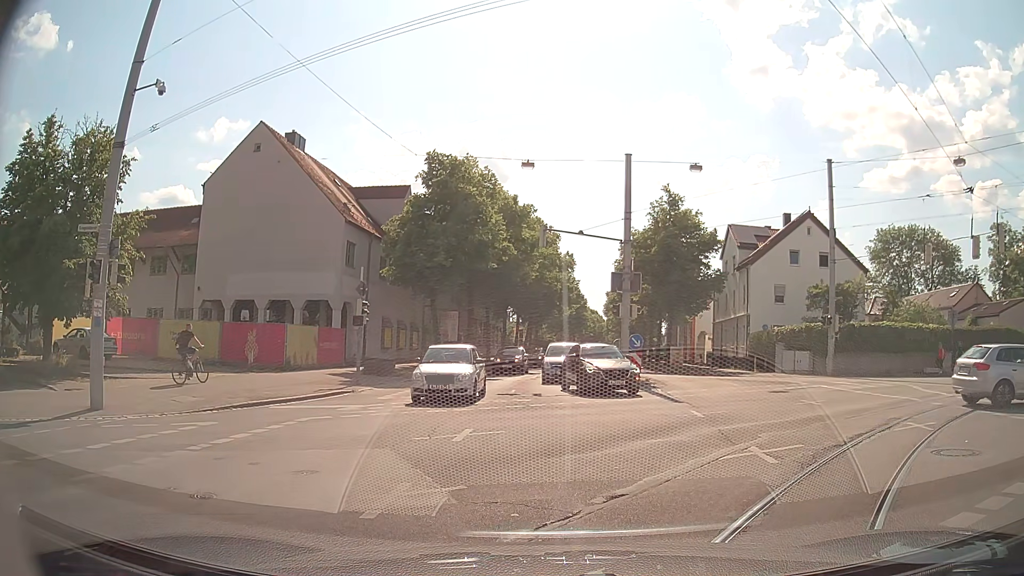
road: tertiary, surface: asphalt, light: Day
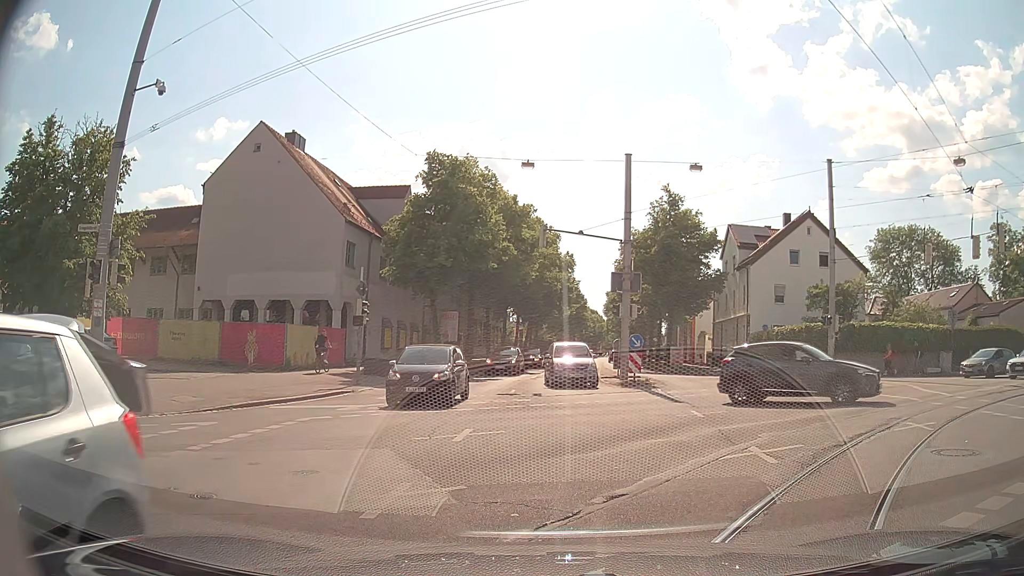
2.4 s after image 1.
(0.0, 0.0) m; 0°
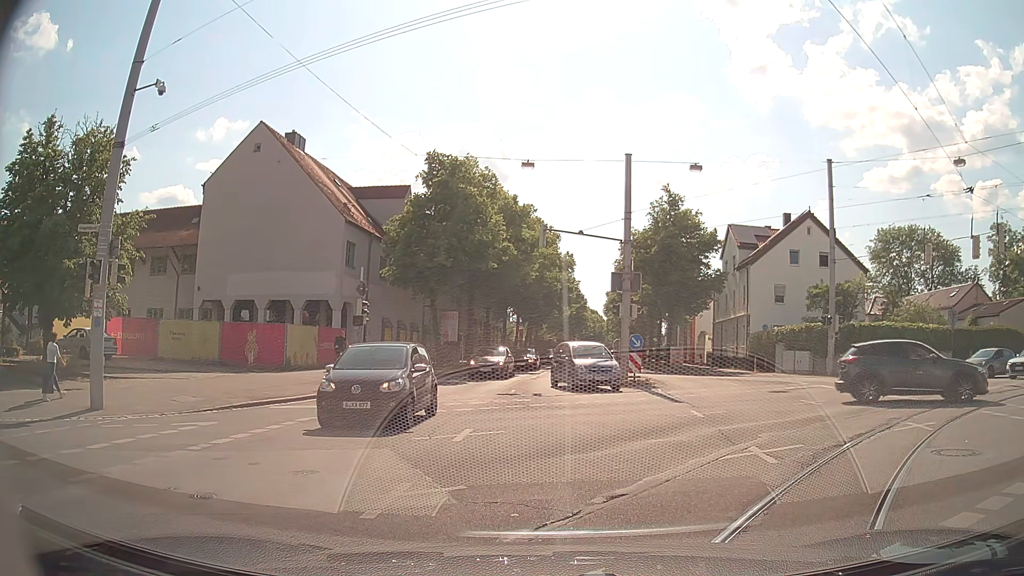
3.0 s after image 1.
(0.0, 0.0) m; 0°
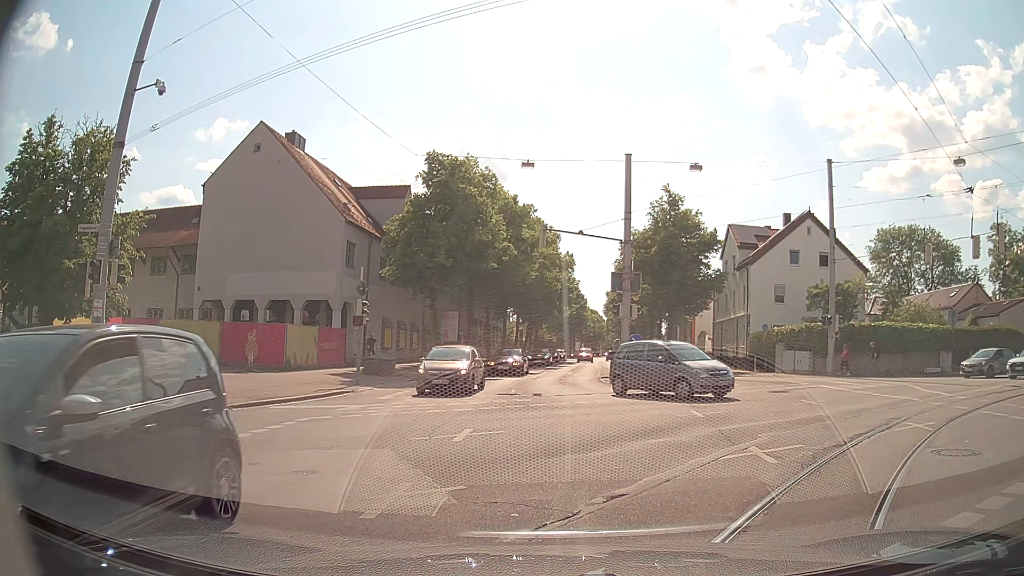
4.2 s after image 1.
(0.0, 0.0) m; 0°
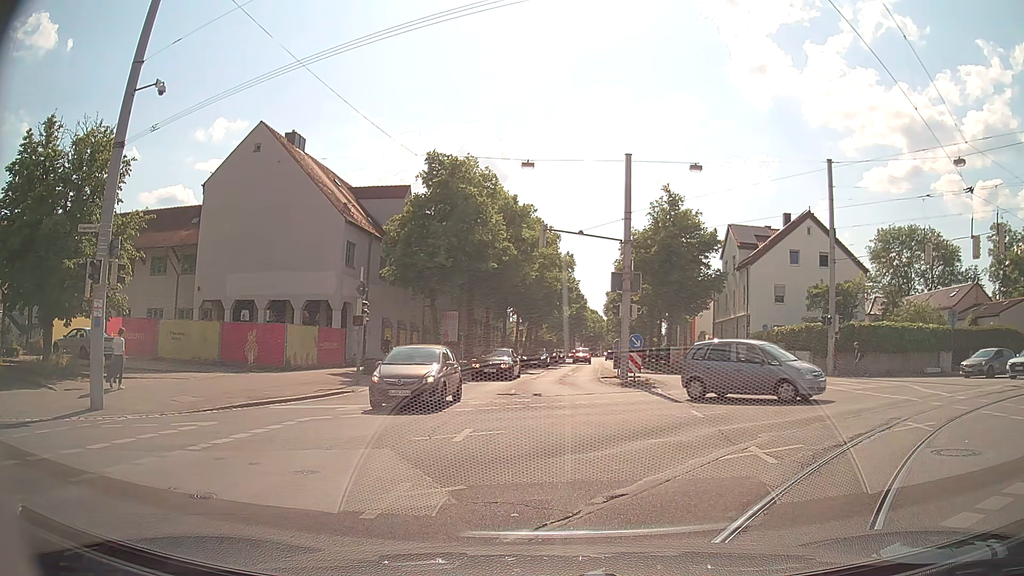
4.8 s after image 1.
(0.0, 0.0) m; 0°
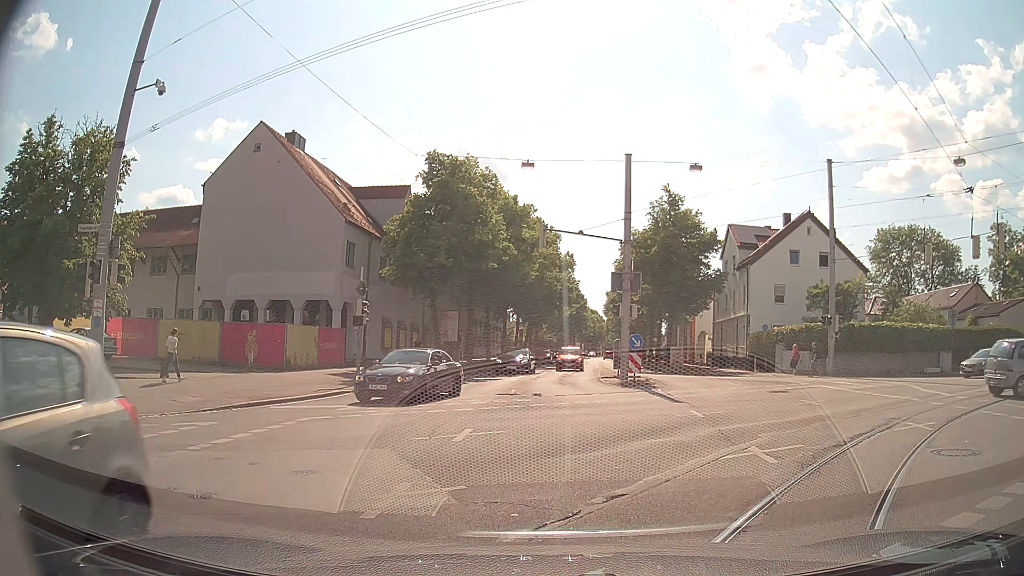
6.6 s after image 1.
(0.0, 0.0) m; 0°
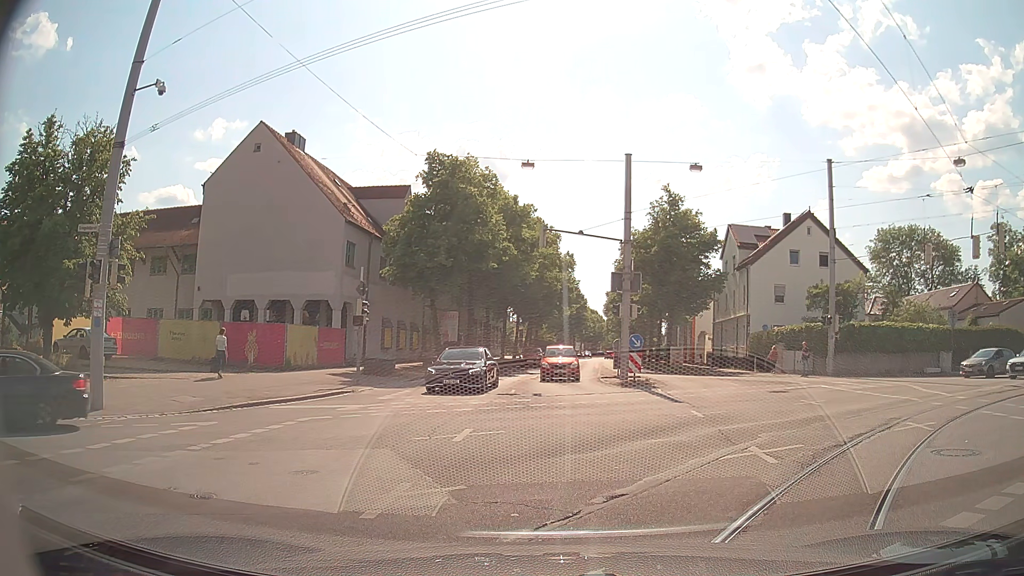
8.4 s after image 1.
(0.0, 0.0) m; 0°
